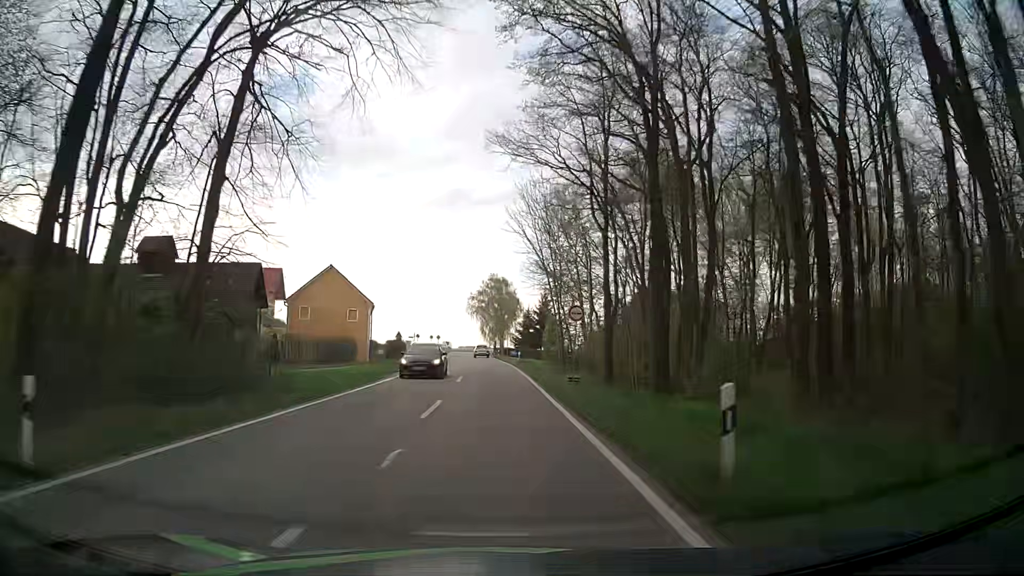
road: tertiary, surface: asphalt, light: Day
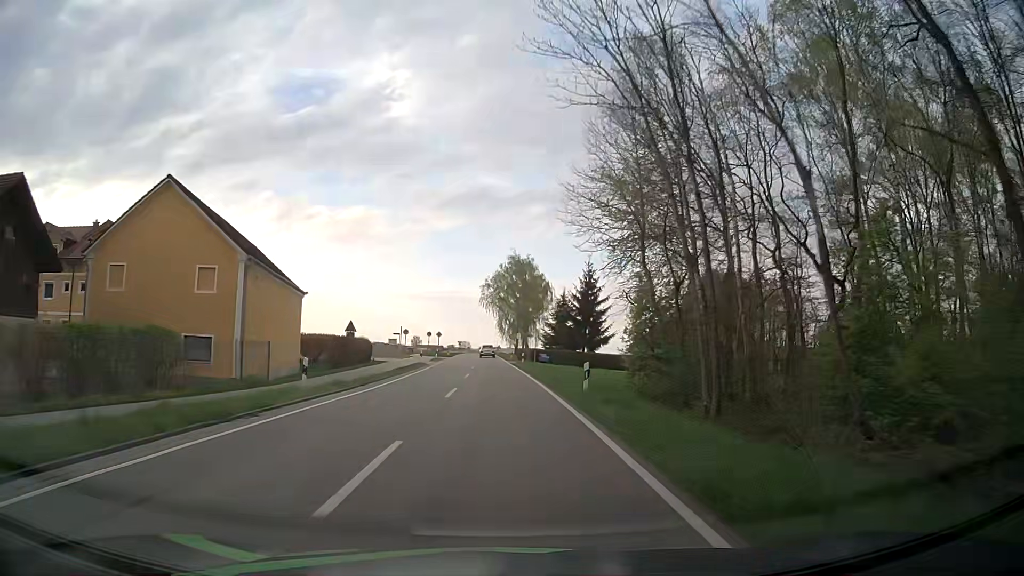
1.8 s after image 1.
(-0.8, +32.1) m; -2°
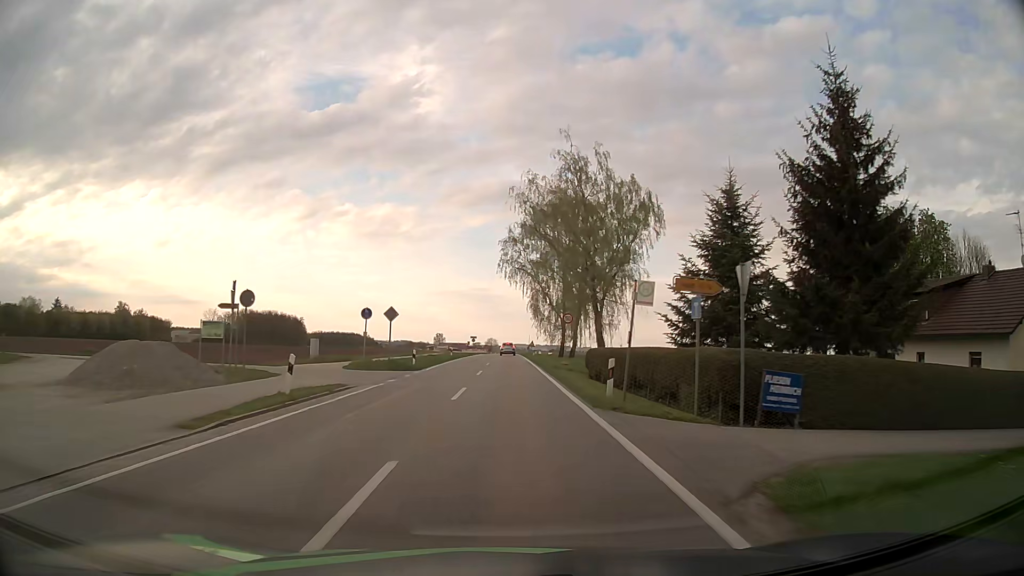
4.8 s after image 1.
(-1.1, +51.6) m; -2°
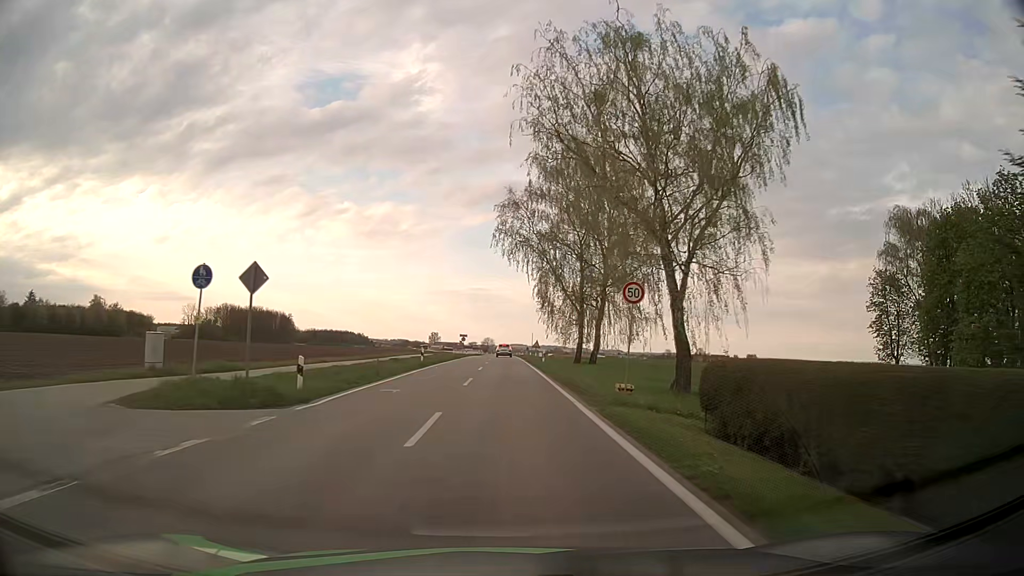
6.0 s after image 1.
(0.0, +19.3) m; 0°
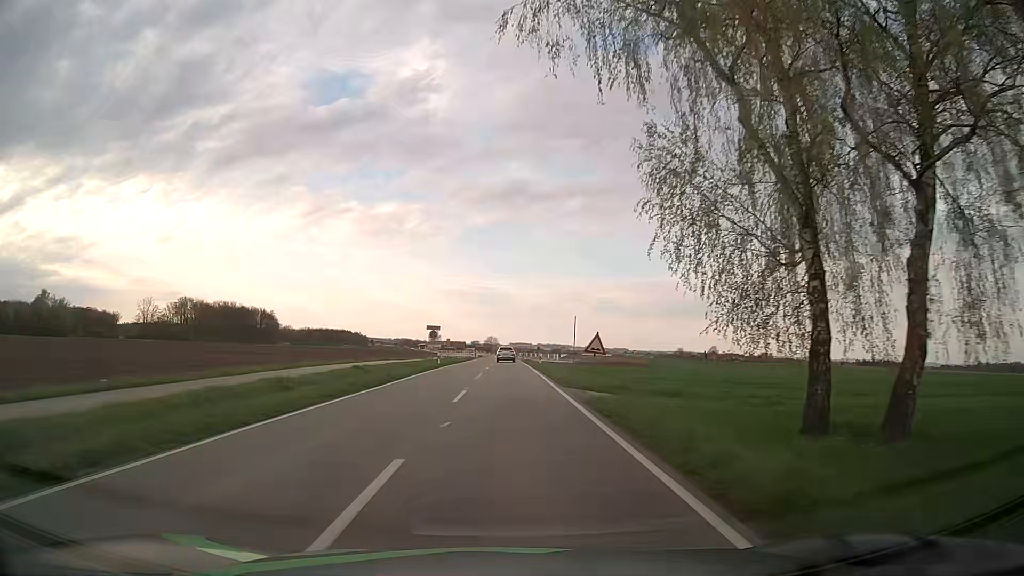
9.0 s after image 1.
(0.0, +41.7) m; 0°
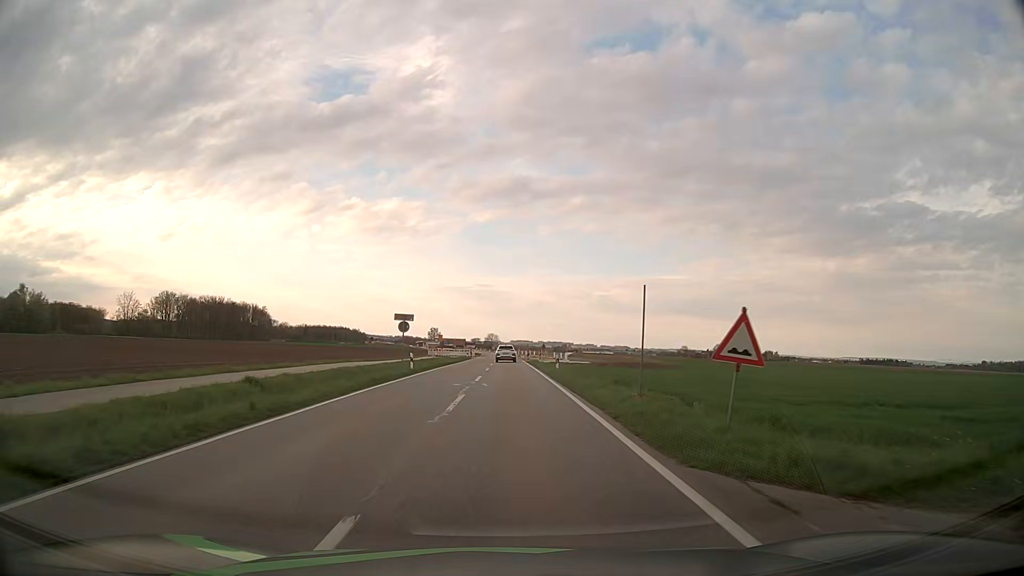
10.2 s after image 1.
(-0.1, +15.0) m; 0°
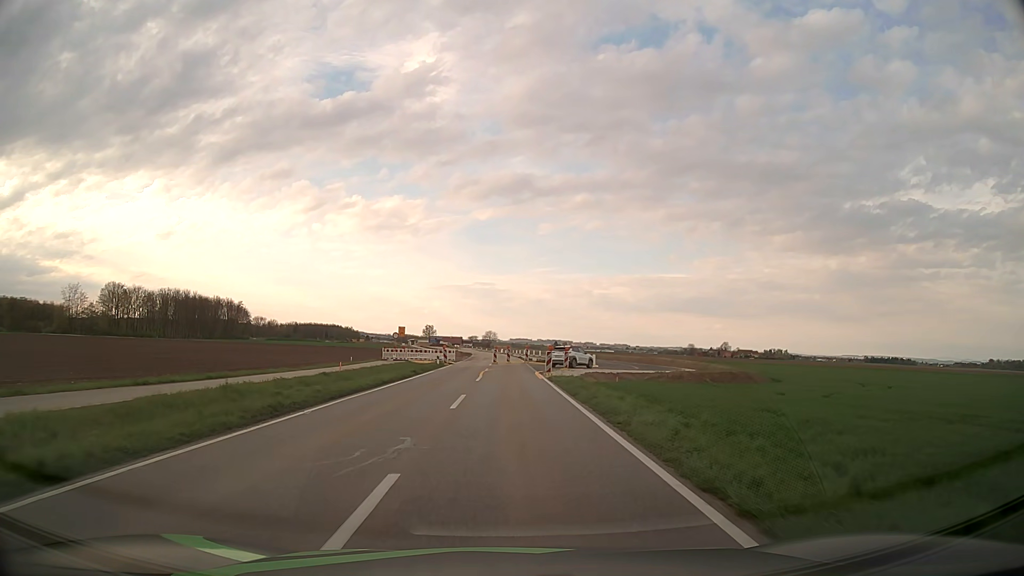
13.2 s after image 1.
(+0.2, +34.0) m; 0°
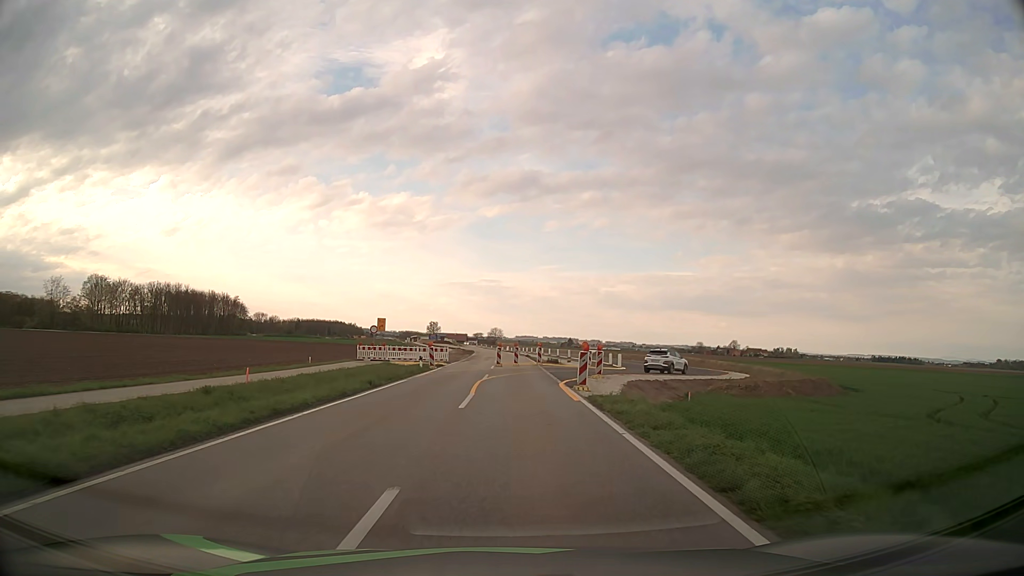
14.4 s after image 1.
(-0.1, +12.6) m; -1°
(0, +10) (0, +20) (+1, +30) (+6, +39) (+11, +47) (+15, +56) (+16, +66) (+16, +76) (+16, +86) (+16, +96) m
